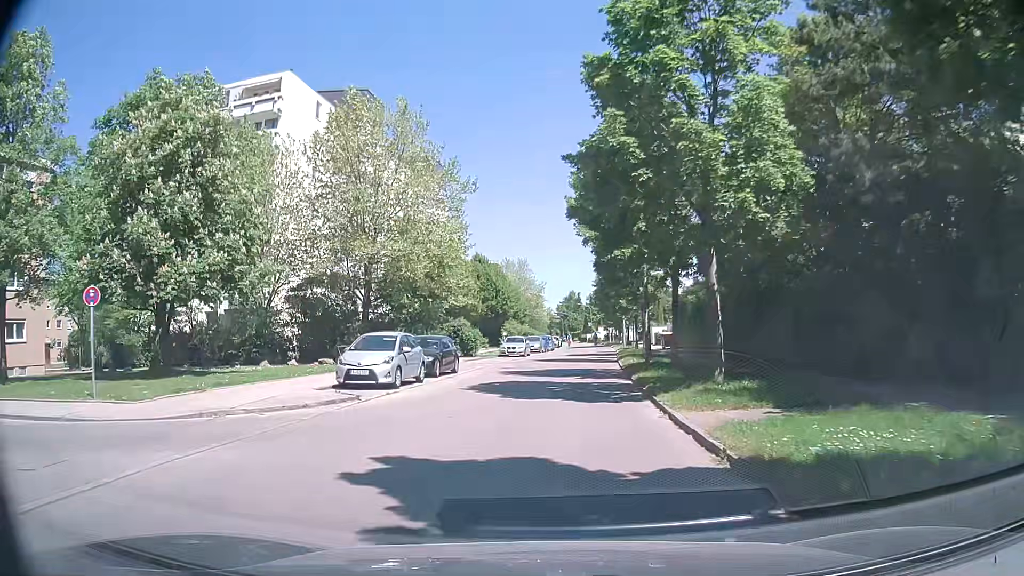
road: residential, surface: asphalt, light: Day
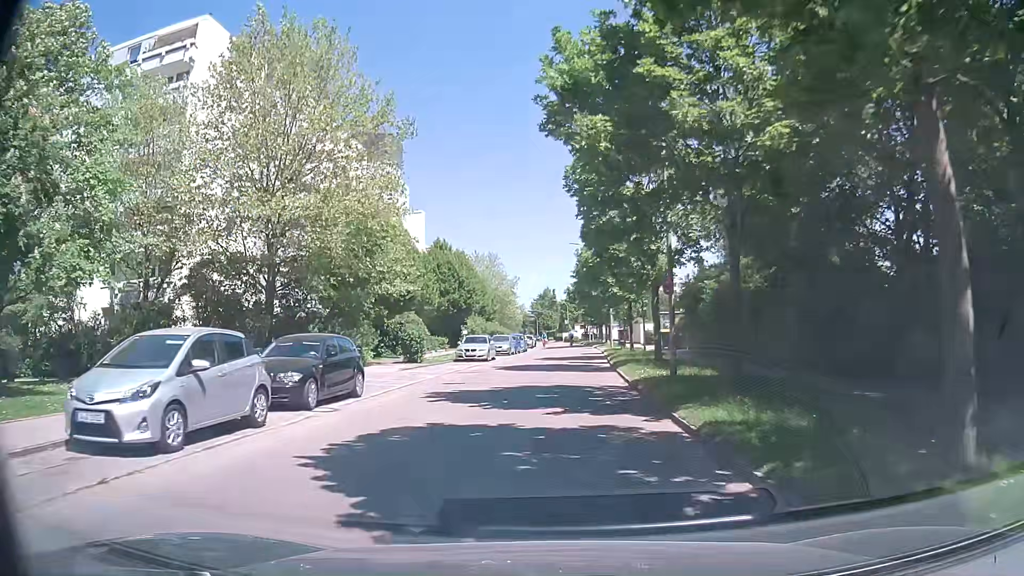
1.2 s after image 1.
(+0.2, +10.5) m; +2°
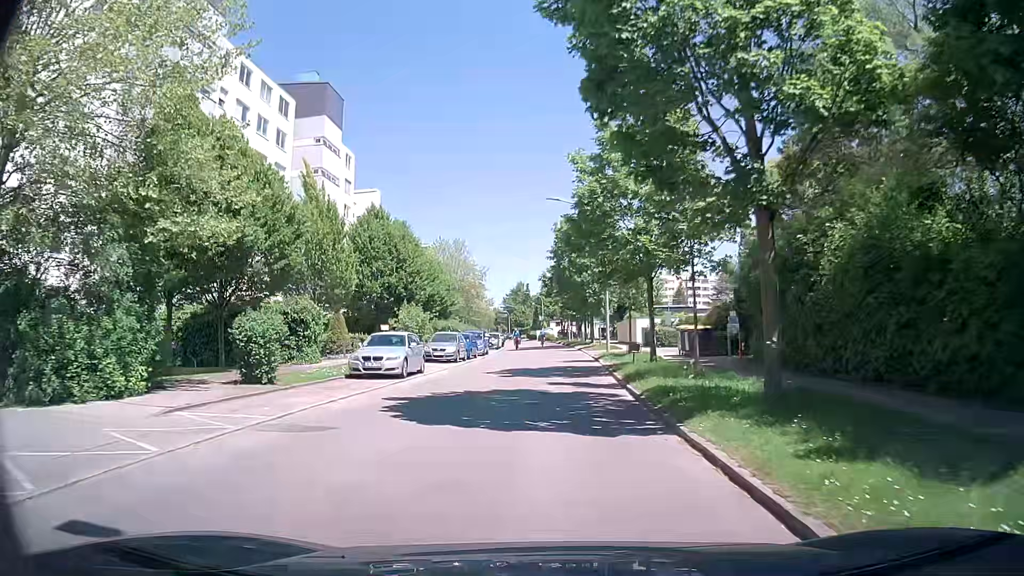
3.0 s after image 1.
(+0.3, +15.4) m; +3°
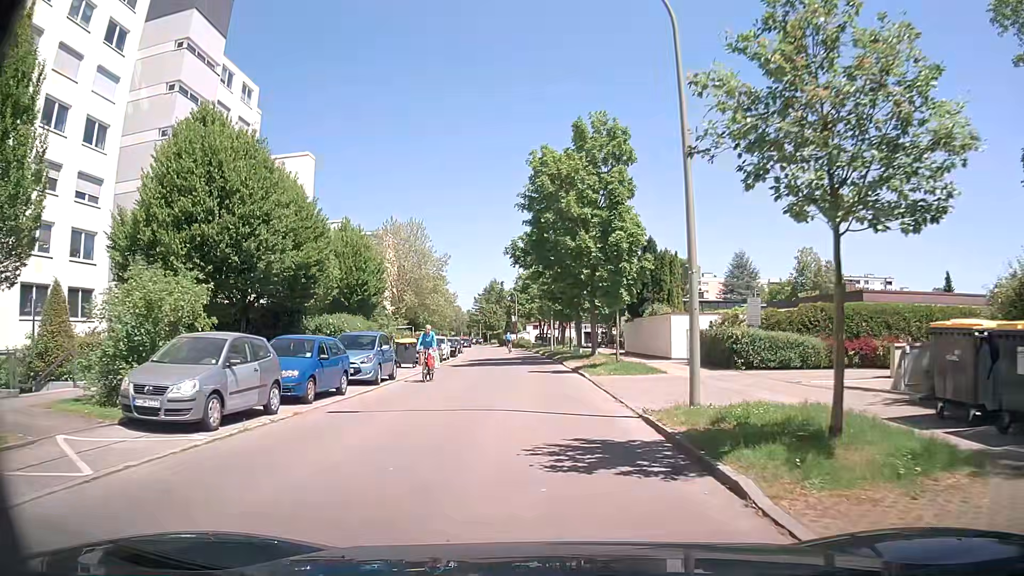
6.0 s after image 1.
(0.0, +22.7) m; +1°
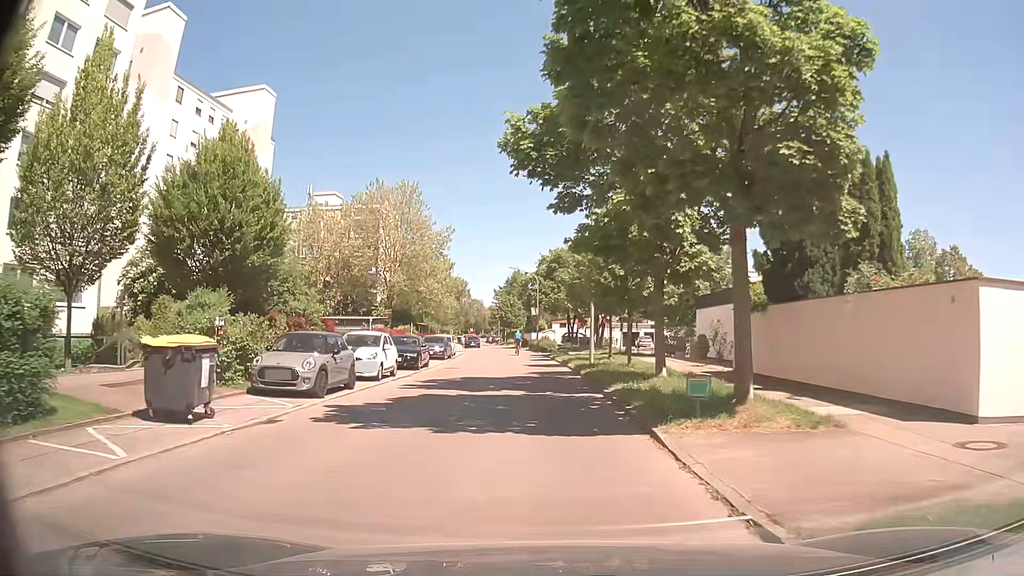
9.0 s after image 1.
(-0.3, +21.8) m; -3°
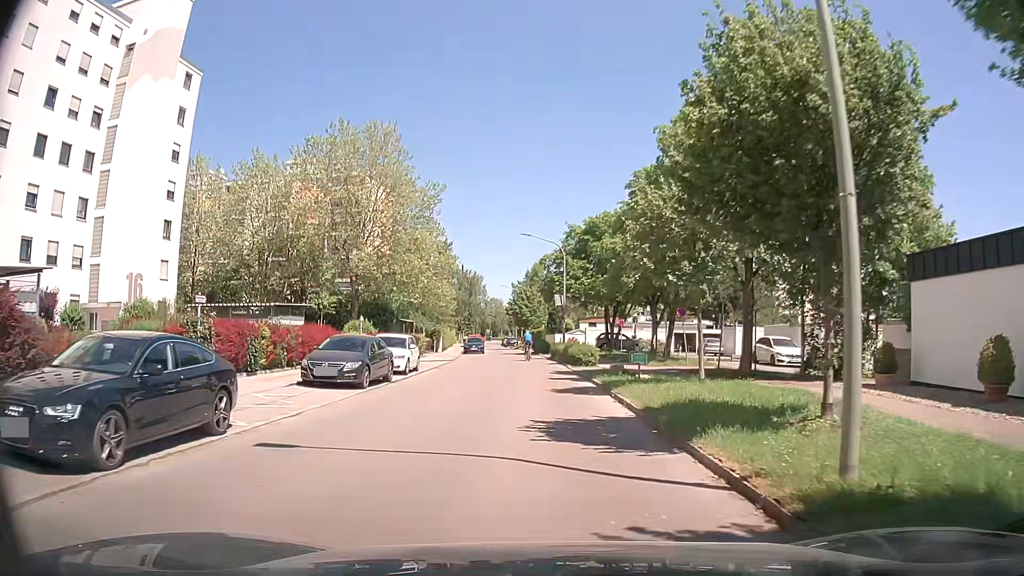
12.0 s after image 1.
(-0.2, +21.7) m; -1°
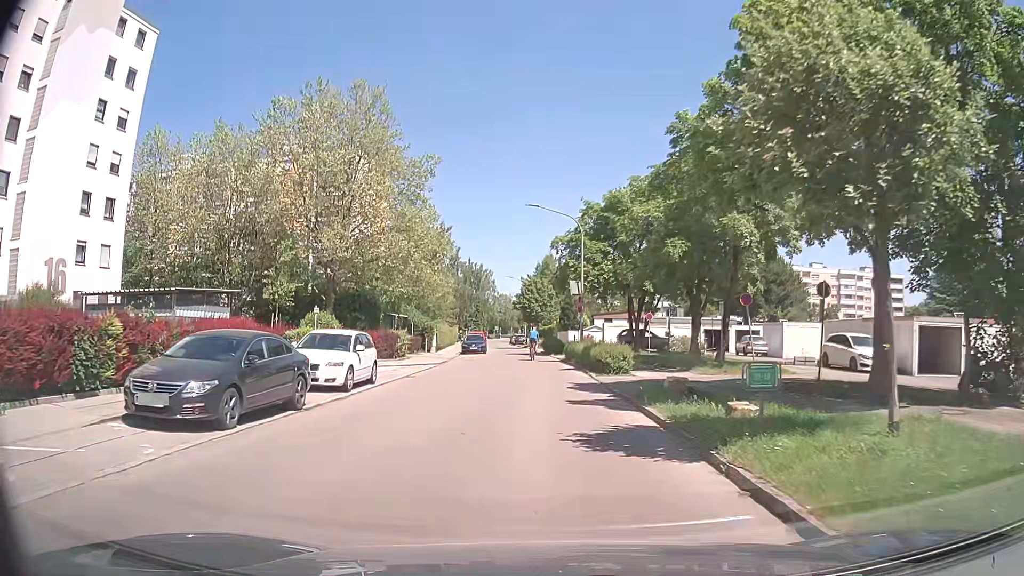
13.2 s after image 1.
(-0.1, +8.7) m; -1°
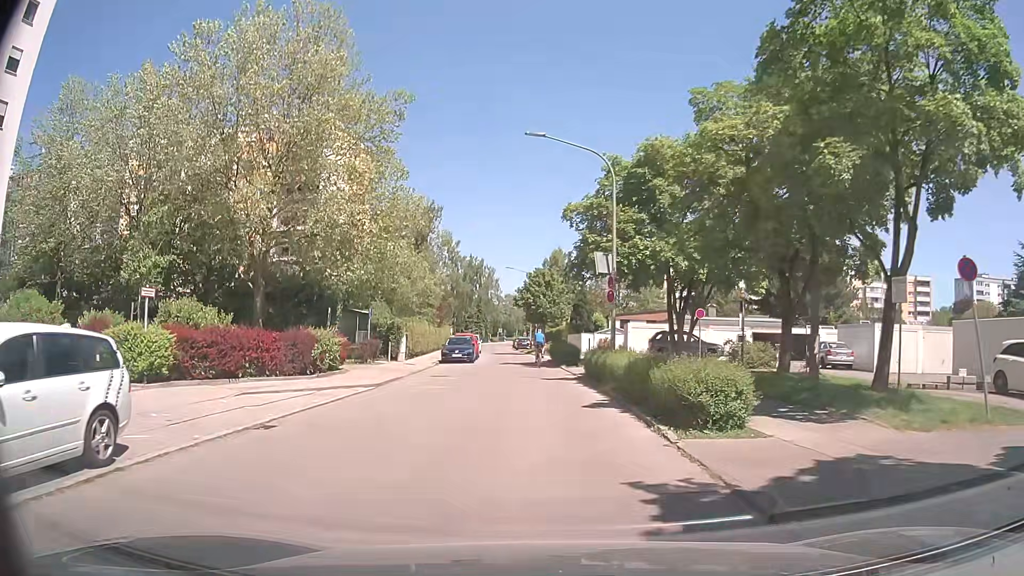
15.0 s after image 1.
(-0.2, +12.6) m; 0°
(0, +10) (-1, +20) (-1, +30) (-2, +40) (-2, +50) (-4, +60) (-5, +70) (-6, +80) (-7, +90) (-8, +100) m
